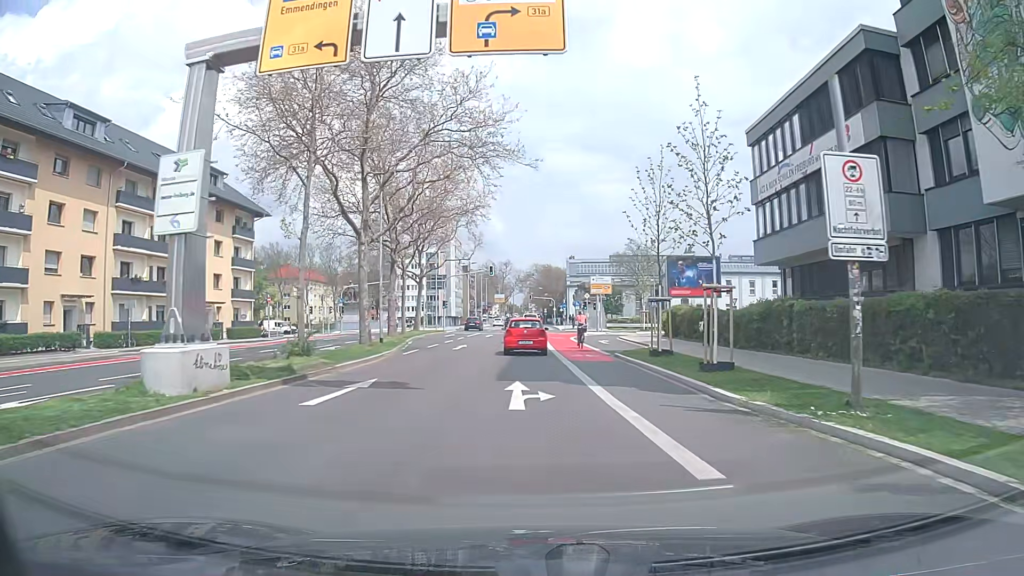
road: secondary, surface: asphalt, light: Day
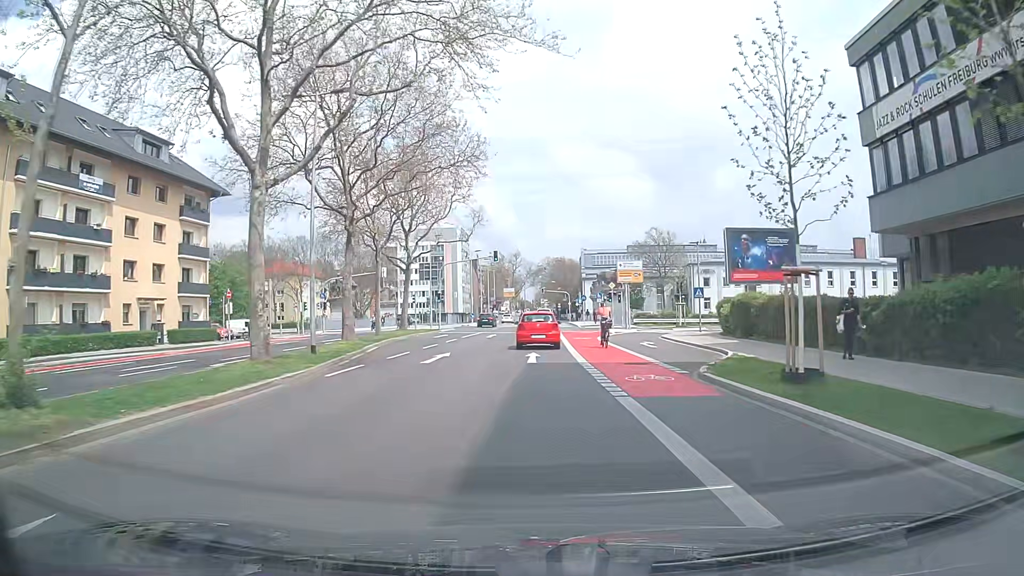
(-0.1, +11.8) m; -1°
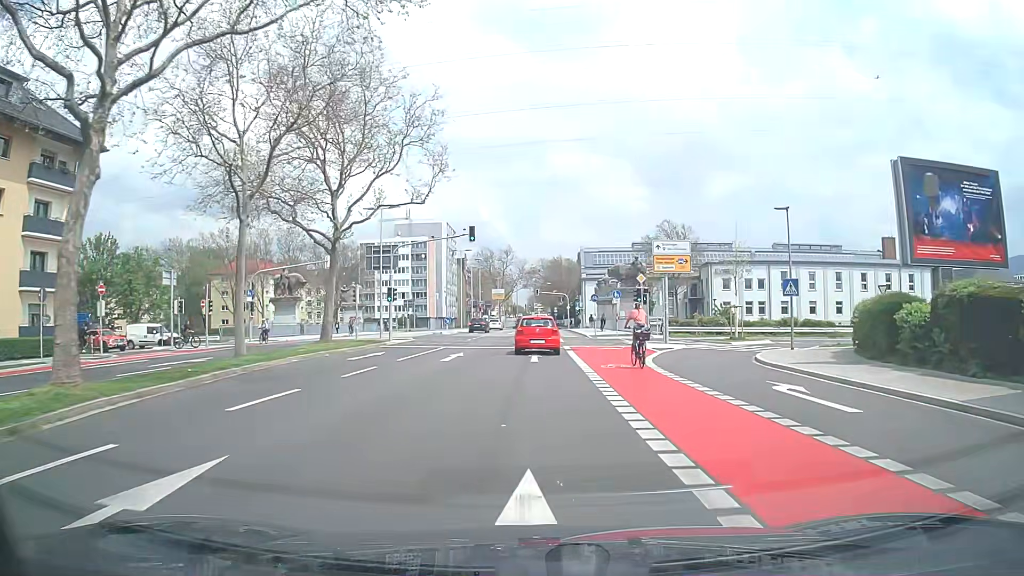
(+0.2, +17.6) m; +1°
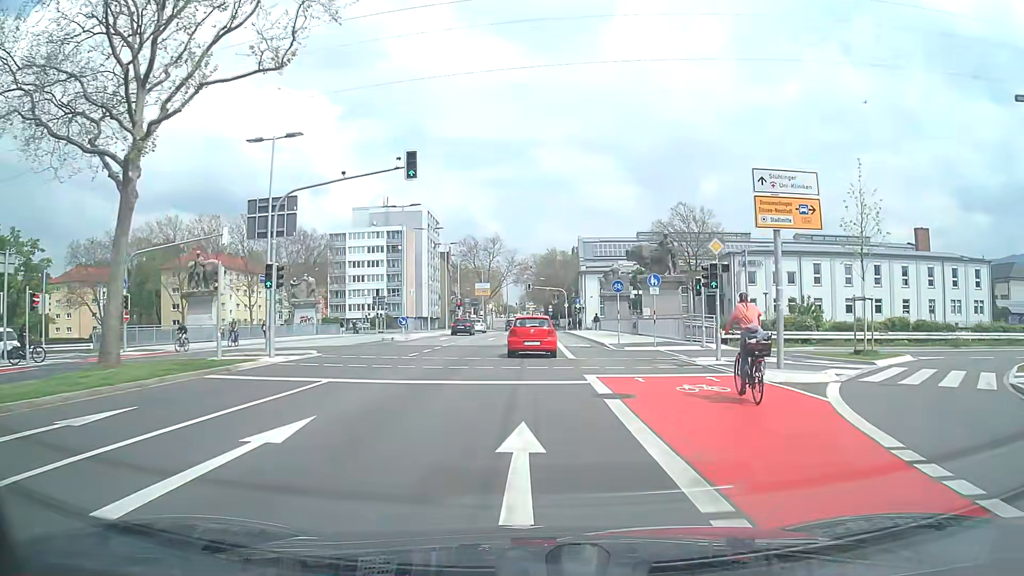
(+0.2, +17.2) m; +1°
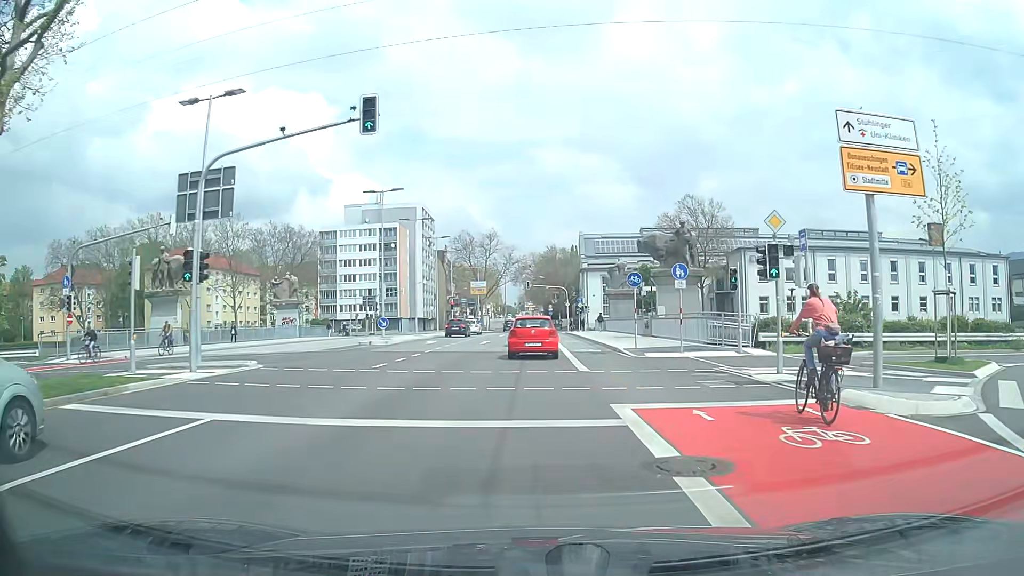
(0.0, +5.5) m; 0°
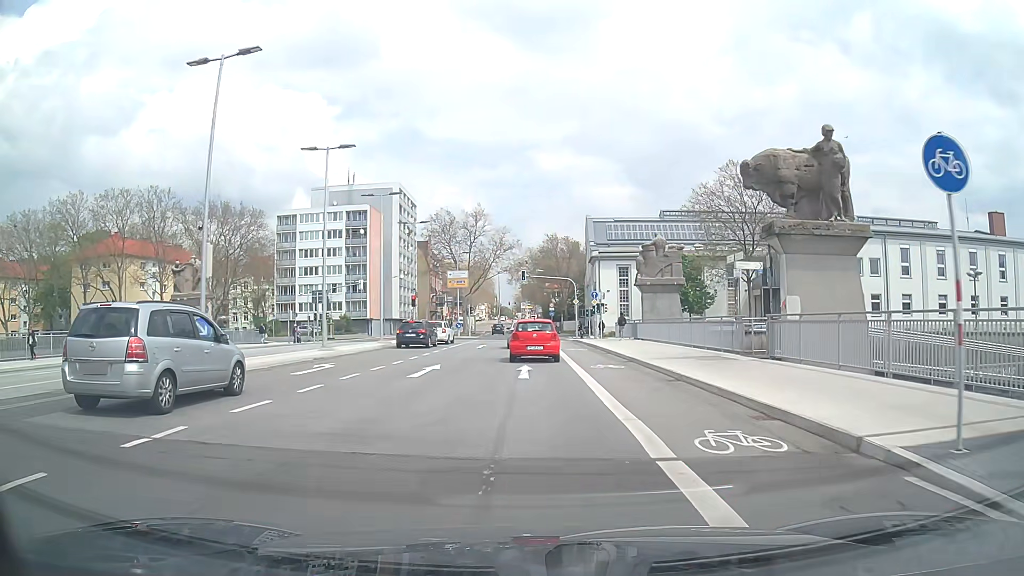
(+0.1, +21.0) m; 0°
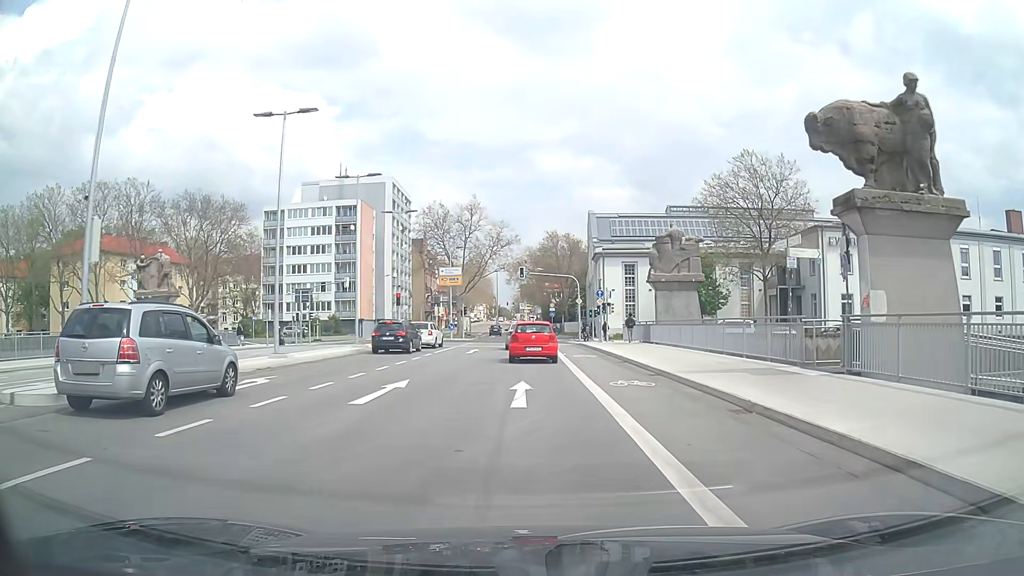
(0.0, +5.2) m; 0°
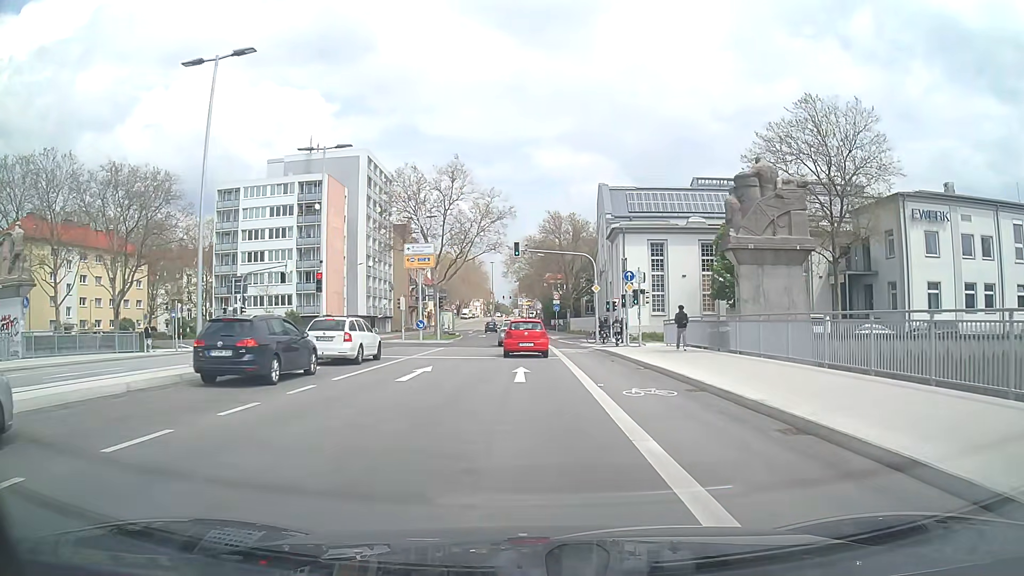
(0.0, +16.2) m; 0°
(0, +10) (0, +20) (0, +30) (0, +40) (0, +50) (-1, +60) (-2, +70) (-2, +80) (-3, +90) (-3, +100) m
